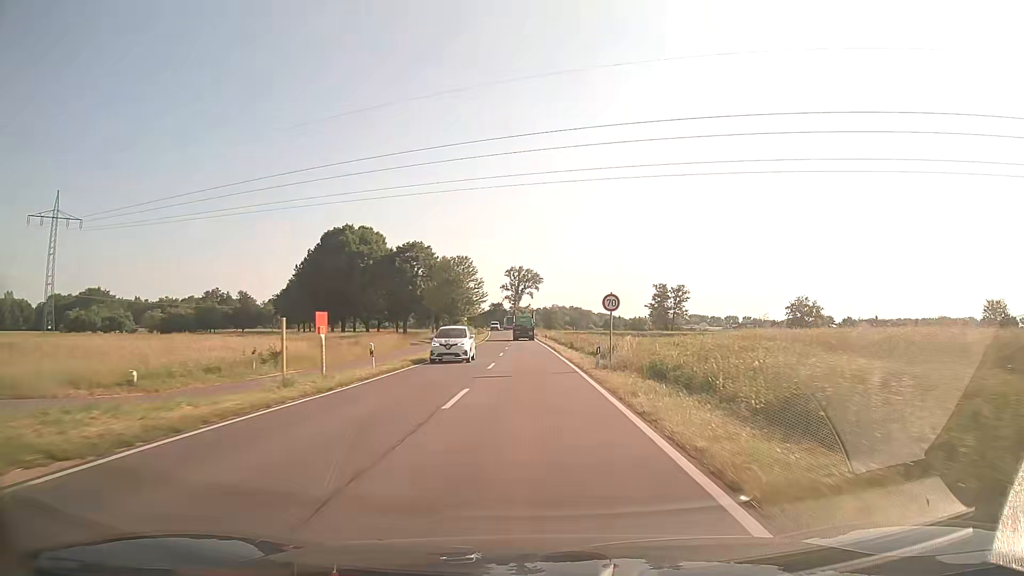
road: secondary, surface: asphalt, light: Day
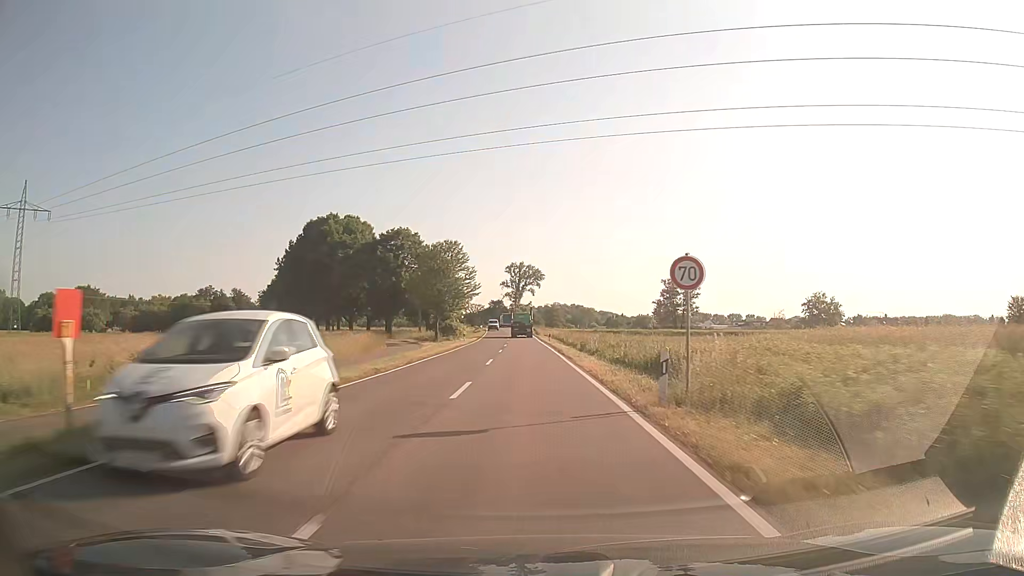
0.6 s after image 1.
(0.0, +11.2) m; 0°
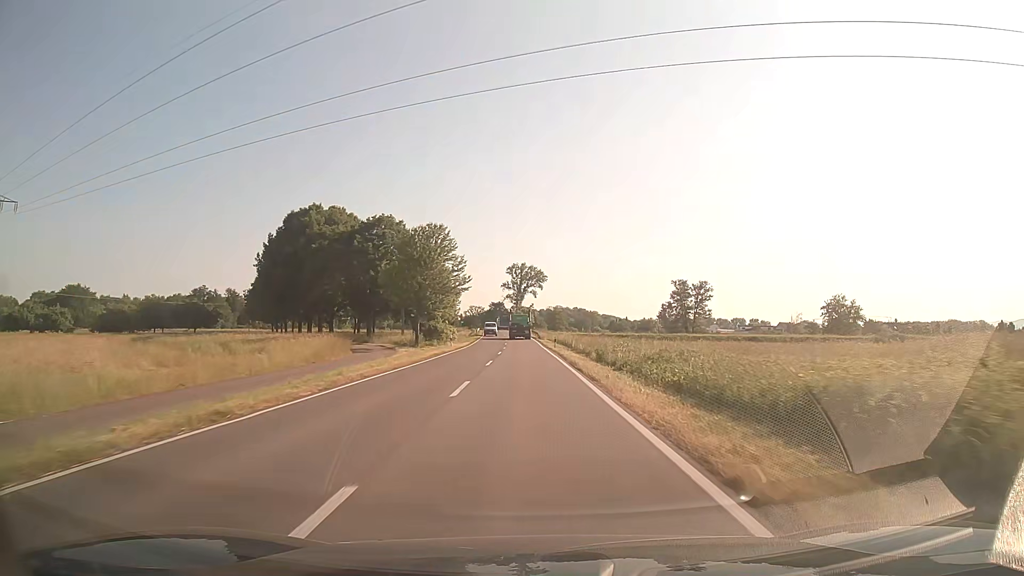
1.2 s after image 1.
(0.0, +11.2) m; 0°
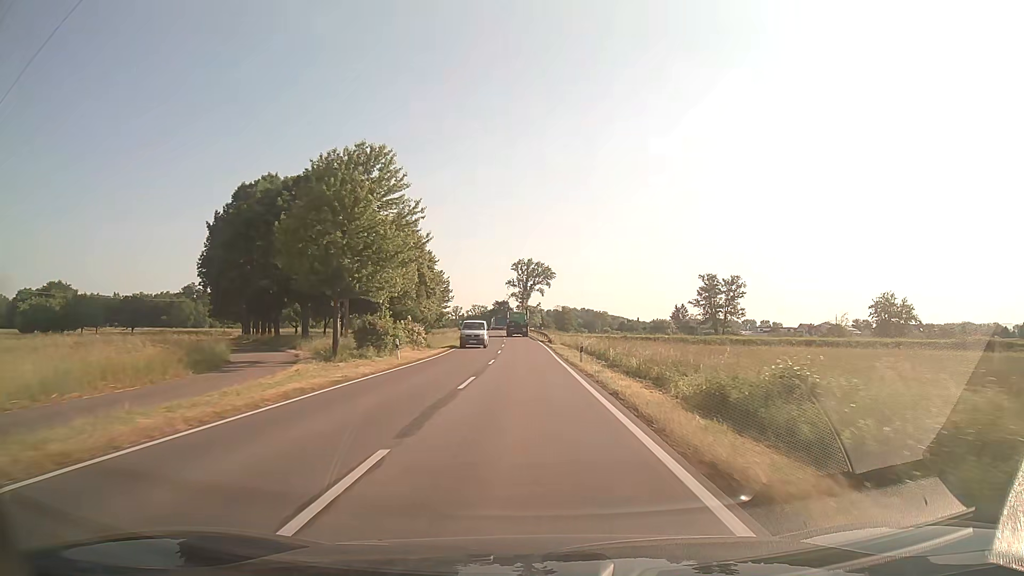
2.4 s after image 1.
(-0.1, +22.5) m; -1°
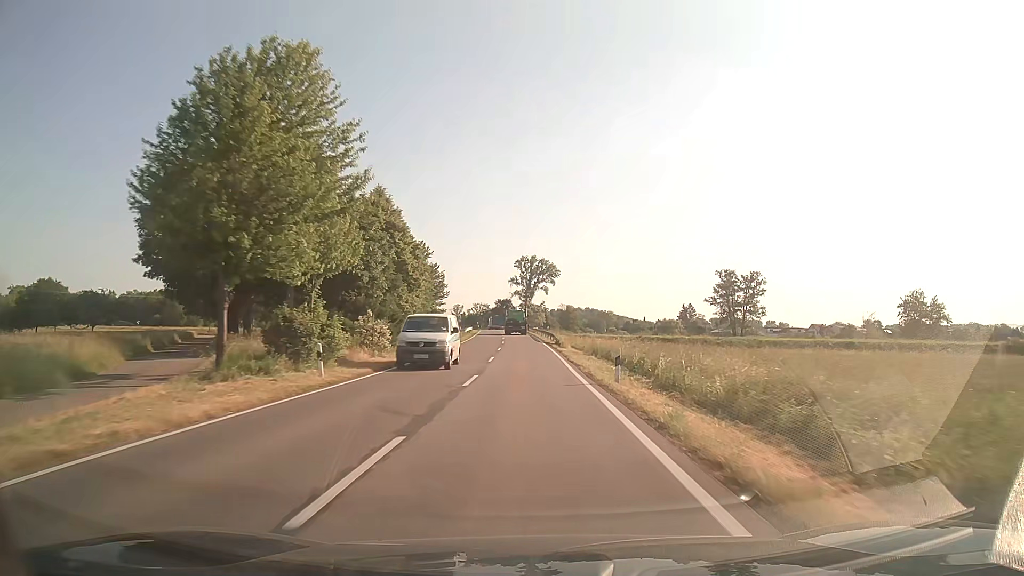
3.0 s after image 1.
(0.0, +11.3) m; 0°
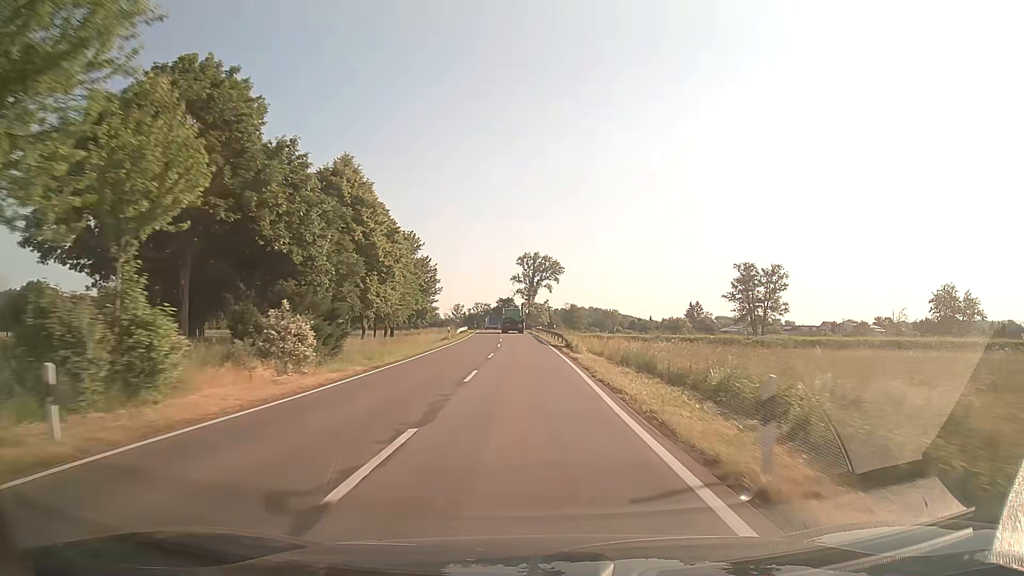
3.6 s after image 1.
(0.0, +11.3) m; 0°
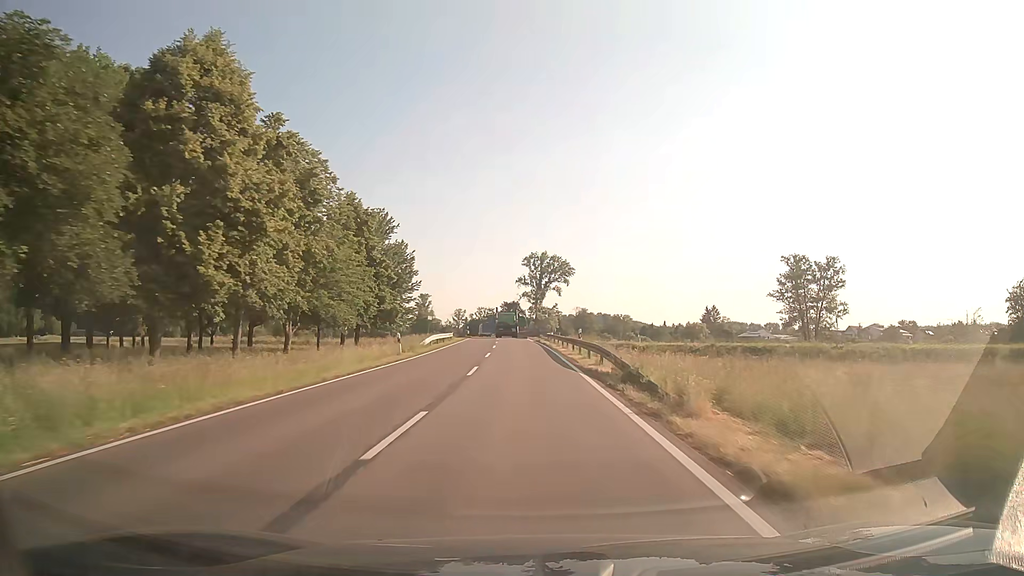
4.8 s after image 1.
(-0.1, +22.7) m; 0°
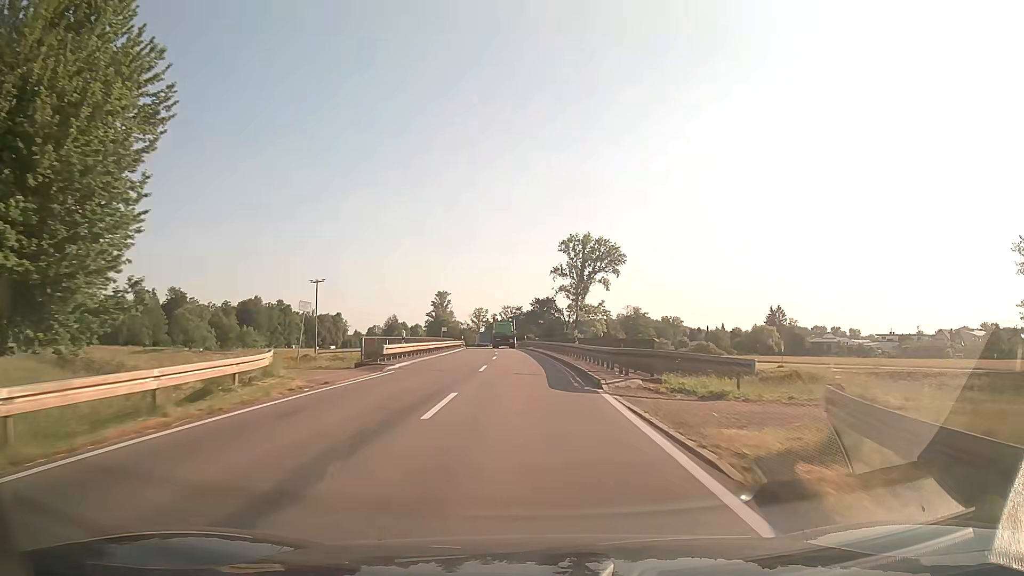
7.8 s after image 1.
(-1.6, +56.2) m; -3°
(0, +10) (0, +20) (0, +30) (-1, +40) (-1, +50) (-2, +60) (-2, +70) (-3, +80) (-4, +90) (-5, +100) m
